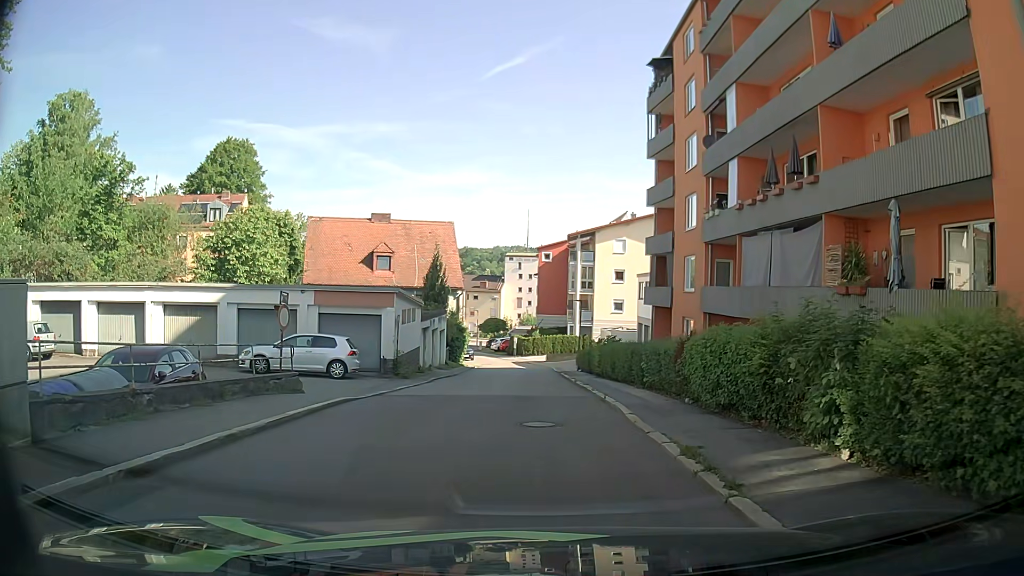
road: residential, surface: asphalt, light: Day
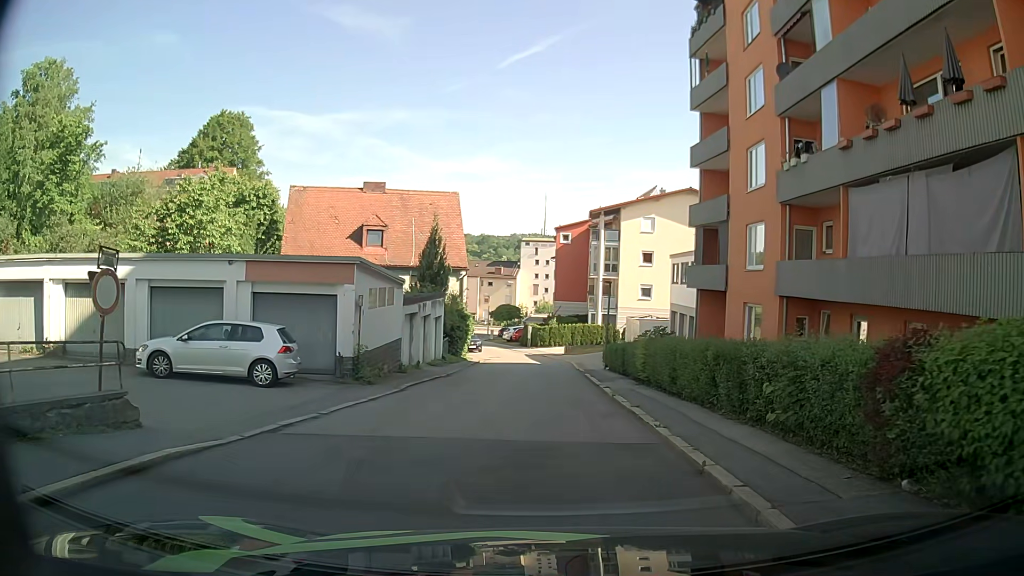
(-0.3, +7.4) m; -2°
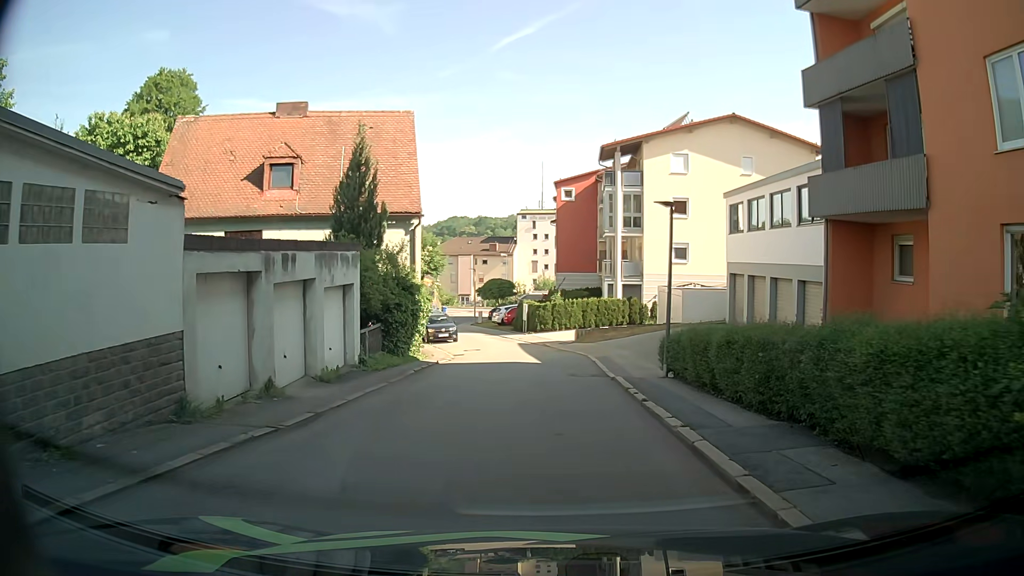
(0.0, +15.2) m; 0°
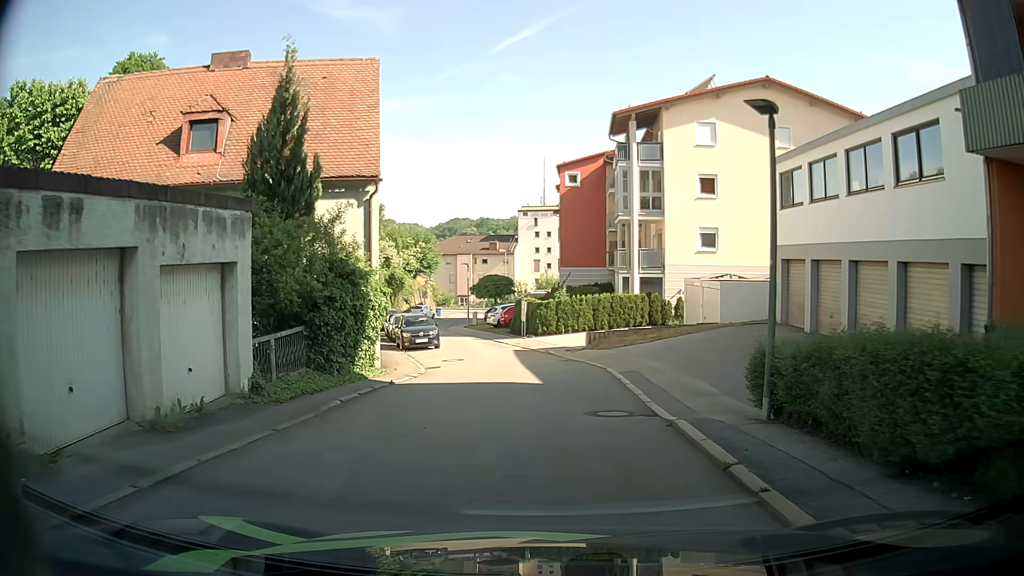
(+0.1, +7.1) m; 0°
